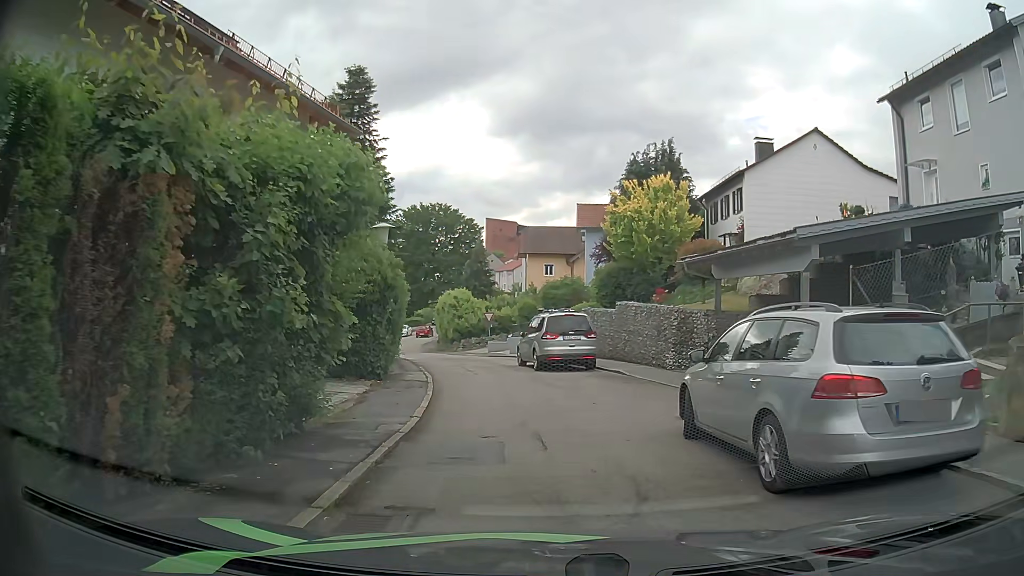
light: Day
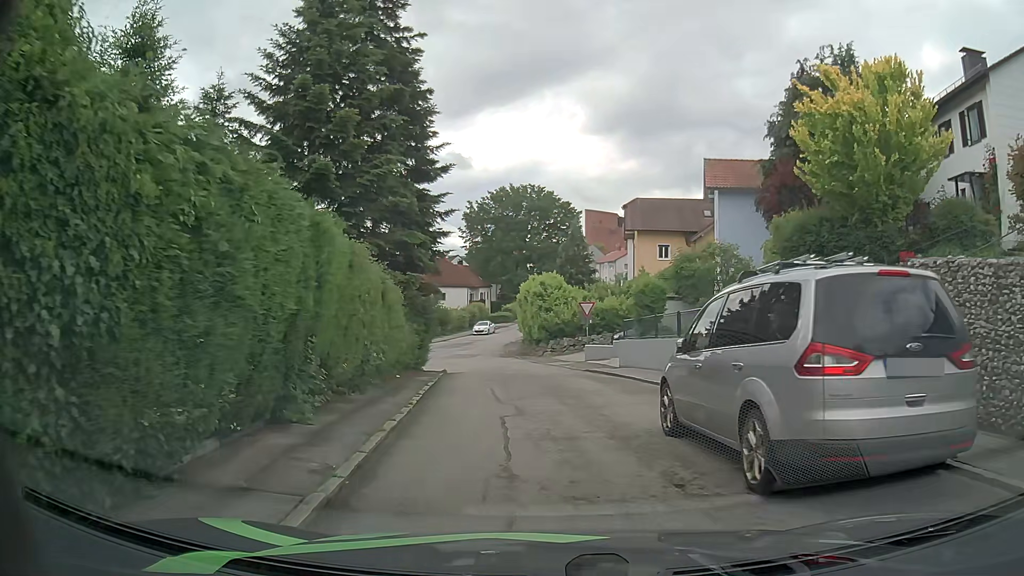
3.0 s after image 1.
(-1.0, +15.2) m; -9°
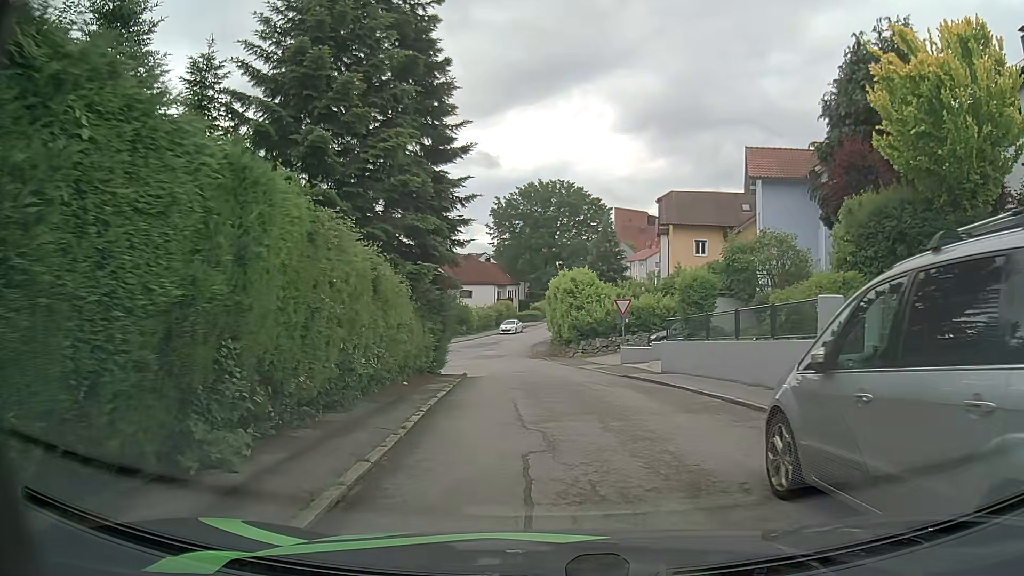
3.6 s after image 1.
(-0.1, +3.0) m; -2°
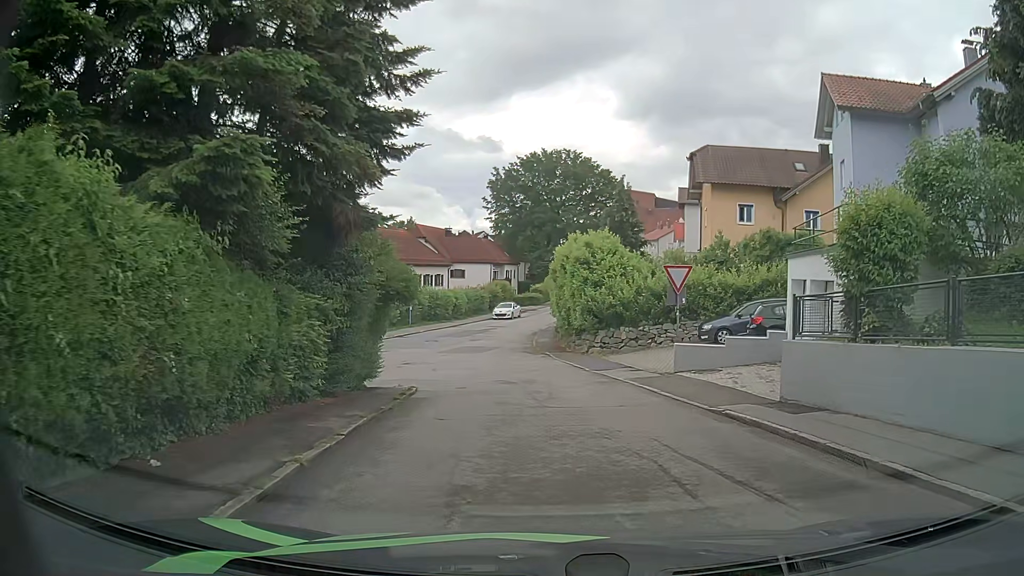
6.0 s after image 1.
(-0.1, +11.3) m; 0°
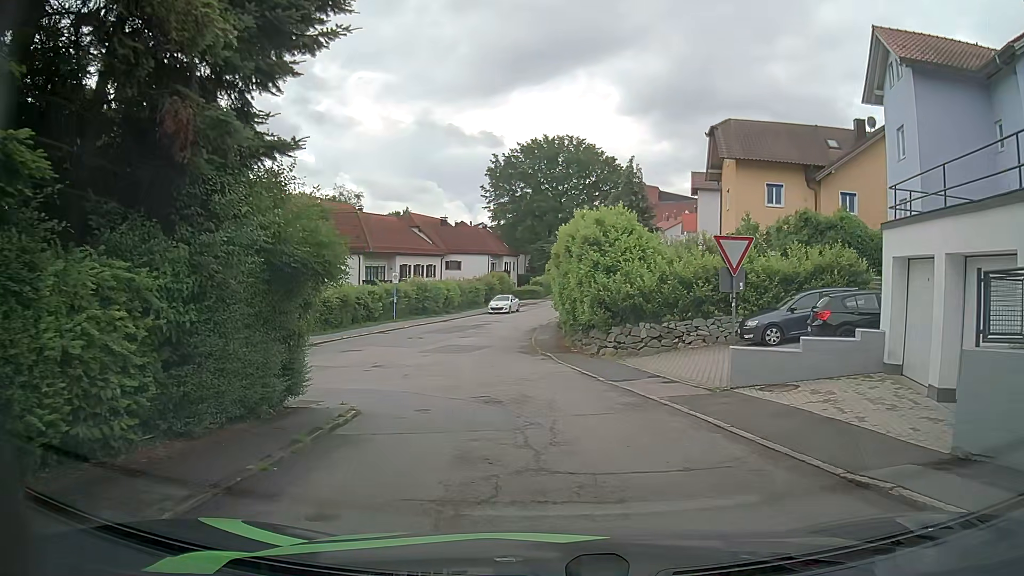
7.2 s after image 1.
(0.0, +5.3) m; 0°
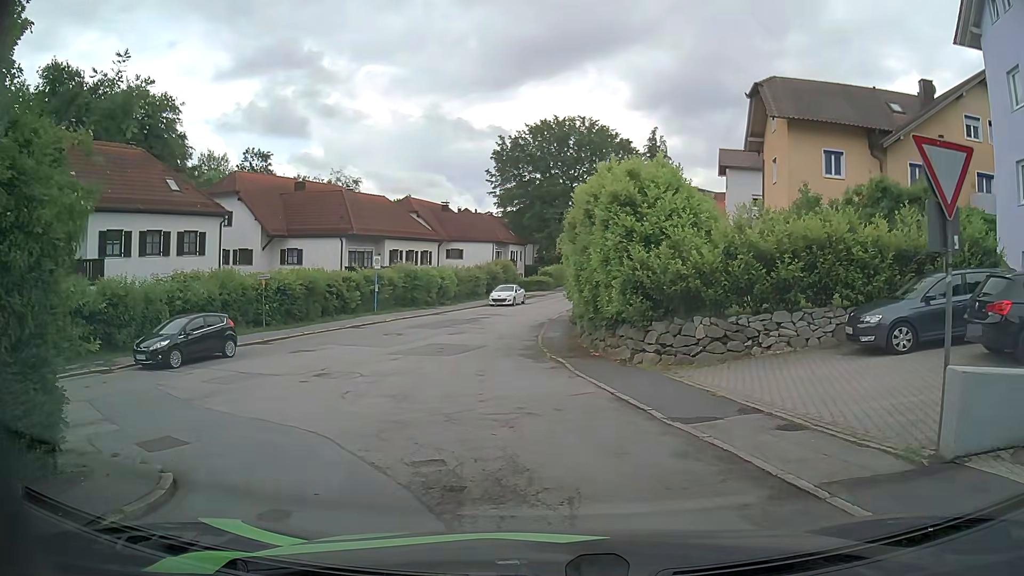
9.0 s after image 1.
(0.0, +6.9) m; -2°
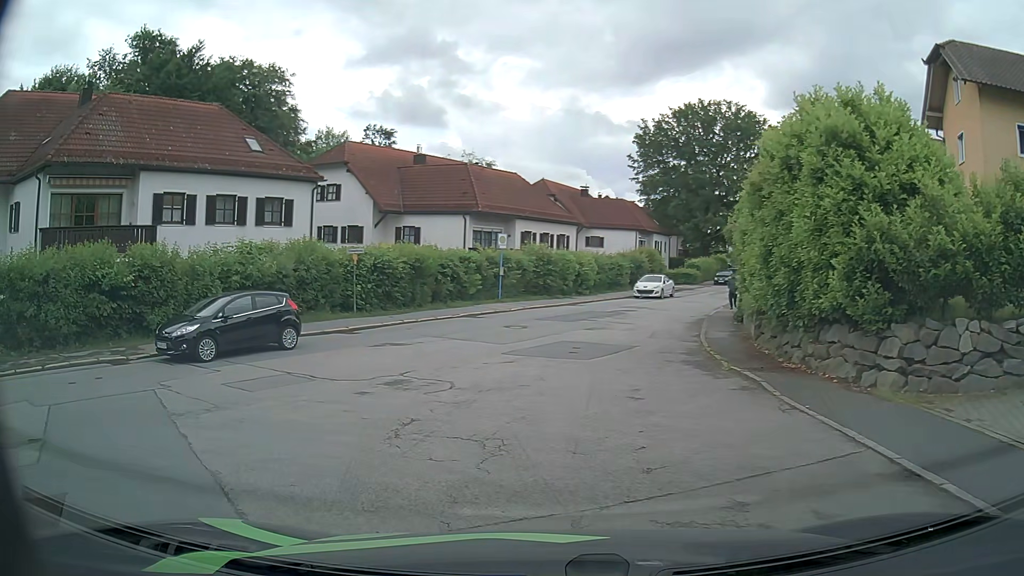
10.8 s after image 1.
(-0.3, +5.5) m; -12°
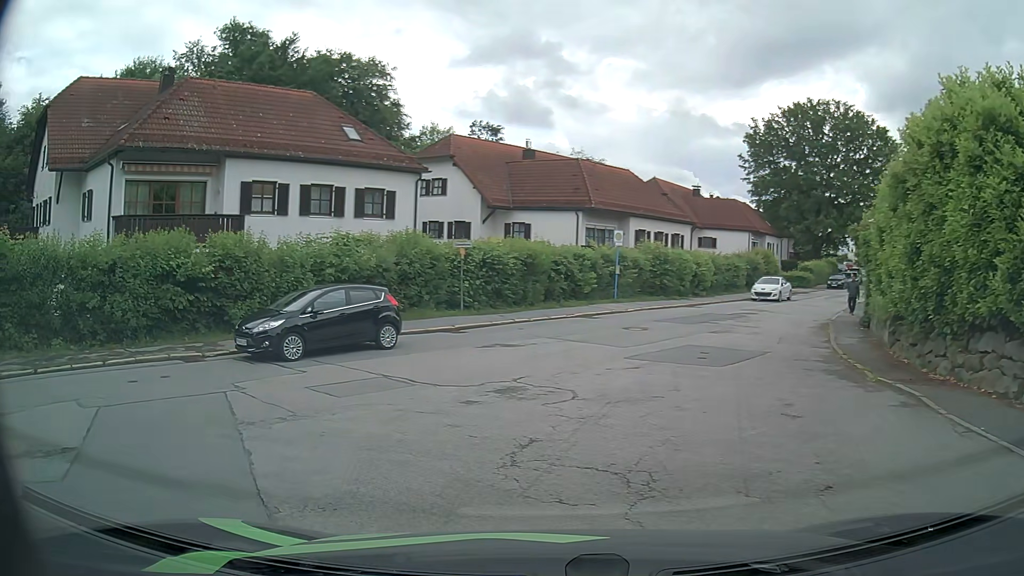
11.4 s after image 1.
(-0.1, +1.5) m; -8°
(-6, +7) (-14, +1) (-22, -5) (-29, -12) (-37, -18) (-44, -25) (-52, -31) (-60, -38) (-67, -44) (-75, -50) m
